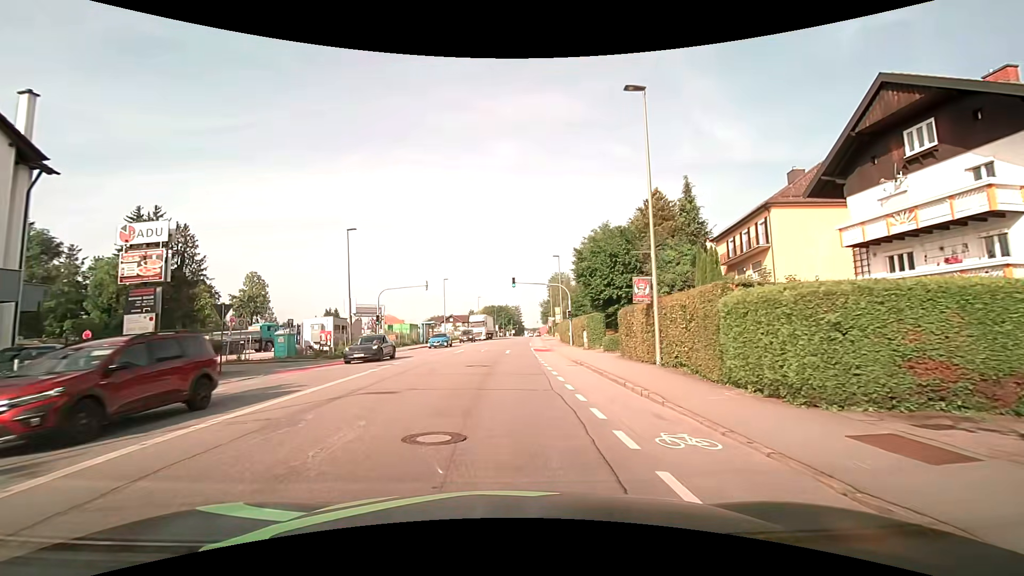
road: tertiary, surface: asphalt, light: Day
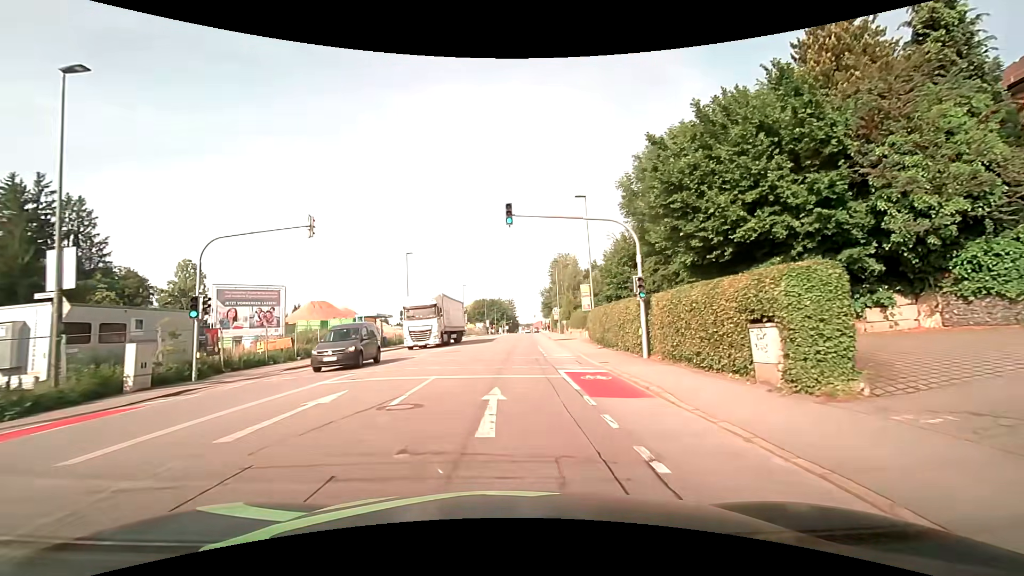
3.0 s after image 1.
(+0.1, +25.6) m; 0°
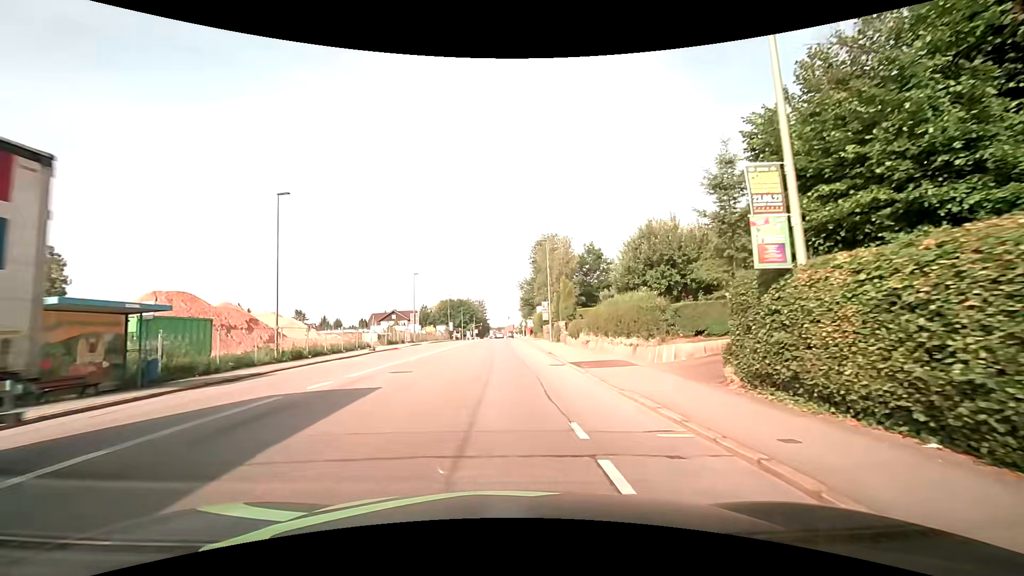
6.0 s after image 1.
(+0.6, +26.4) m; +4°
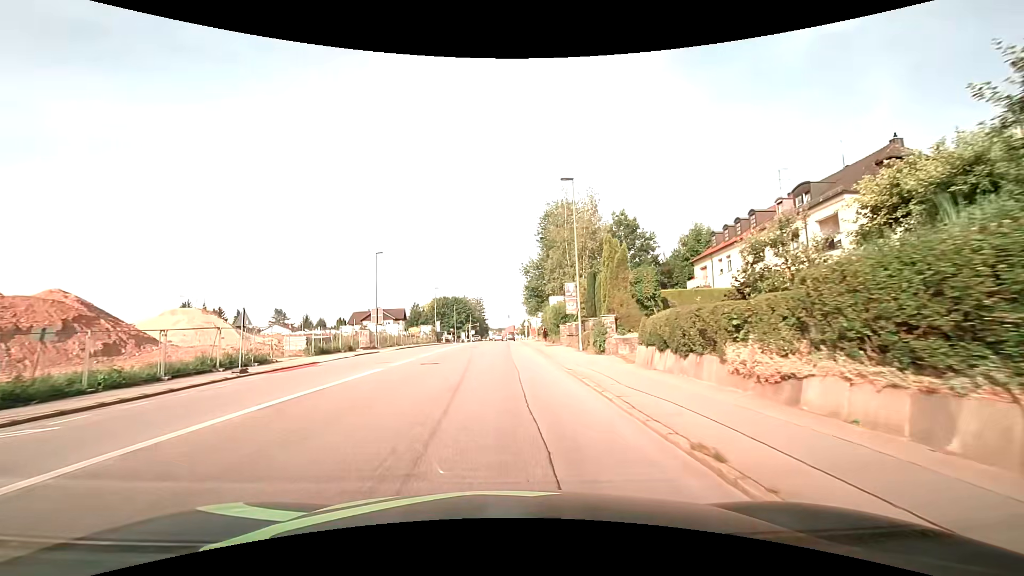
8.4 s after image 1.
(0.0, +21.2) m; -1°
(0, +10) (0, +20) (0, +30) (0, +40) (0, +50) (0, +60) (0, +70) (0, +80) (+1, +90) (+1, +100) m
